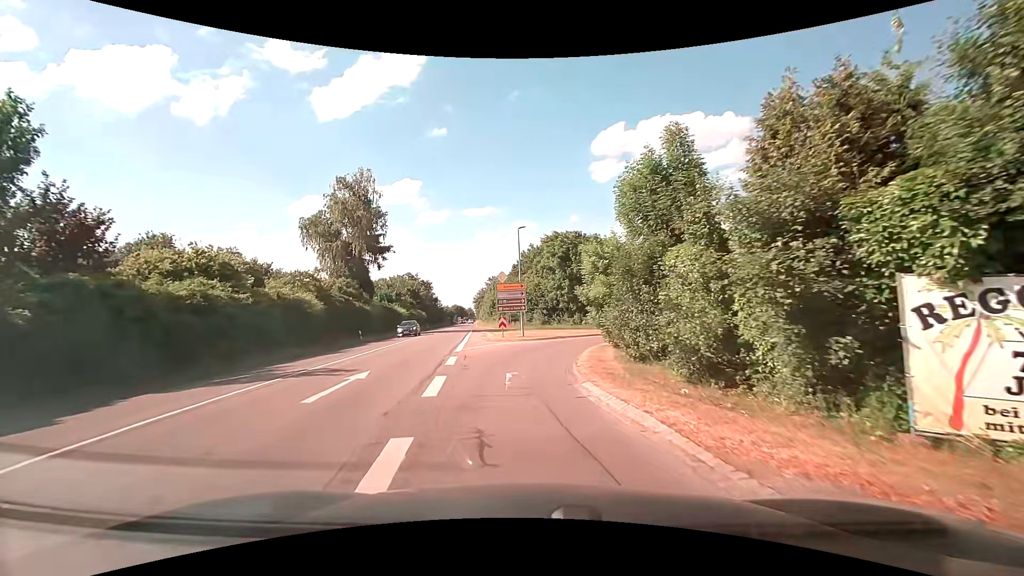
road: secondary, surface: asphalt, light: Day
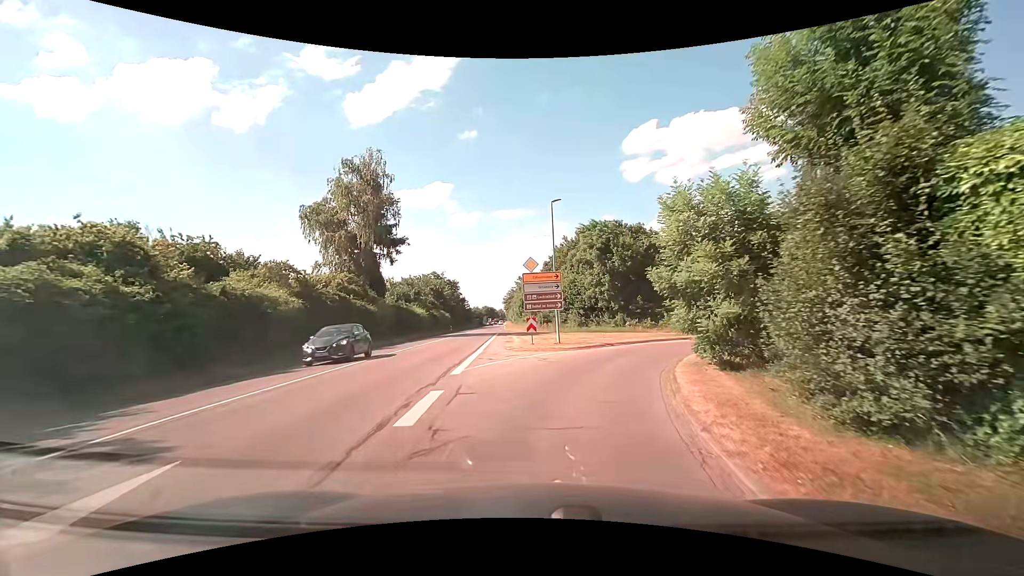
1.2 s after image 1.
(-0.4, +8.3) m; -5°
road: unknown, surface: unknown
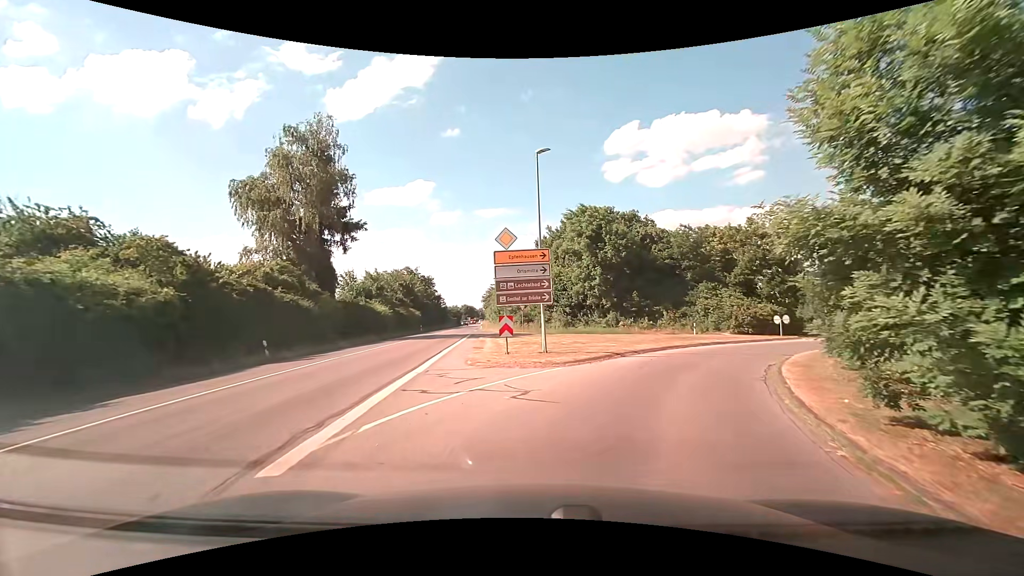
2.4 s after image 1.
(+0.1, +8.0) m; +2°
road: secondary_link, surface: asphalt
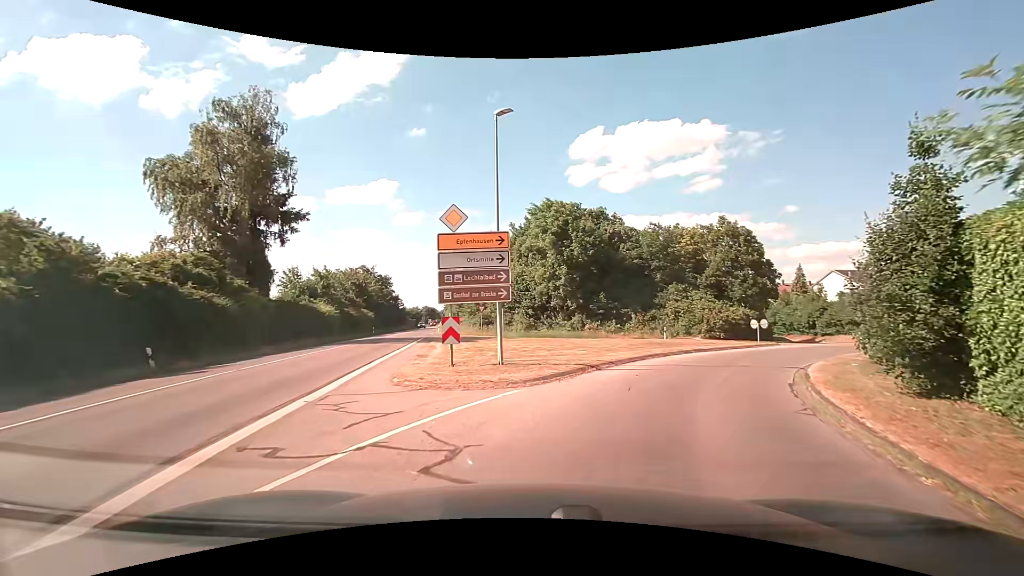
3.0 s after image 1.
(+0.1, +3.9) m; +4°
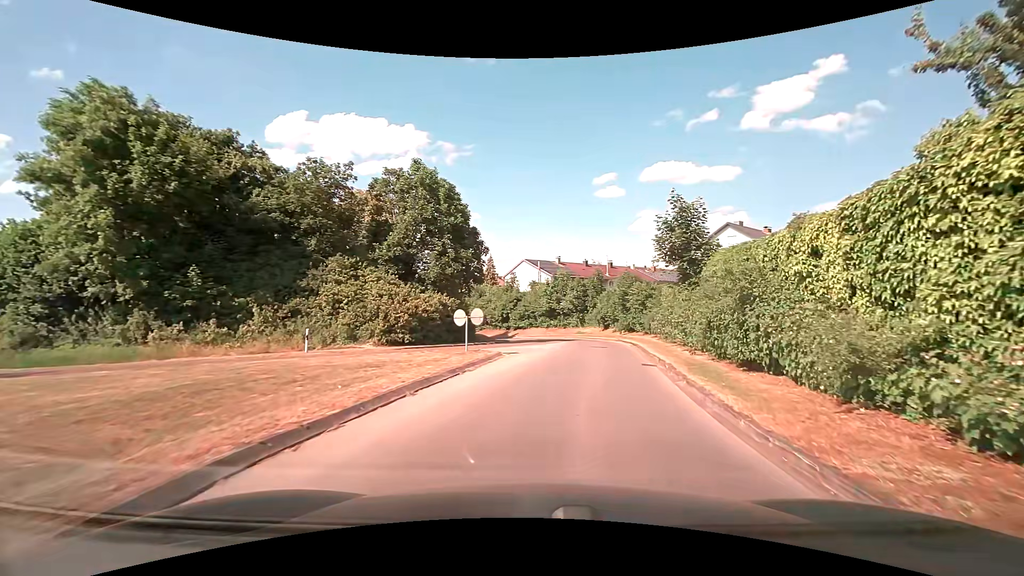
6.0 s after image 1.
(+6.1, +18.2) m; +34°
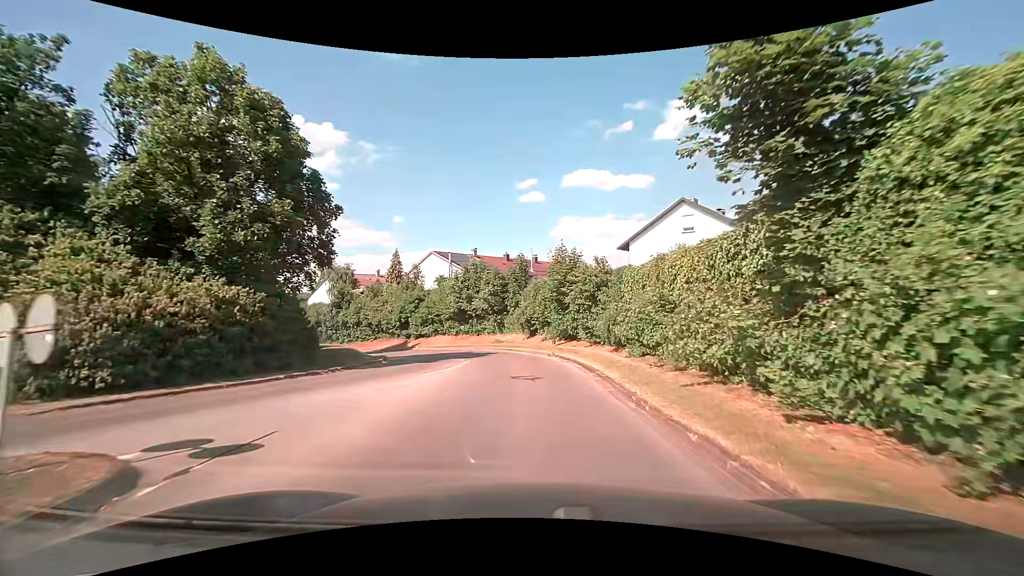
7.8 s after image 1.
(+1.3, +13.2) m; +9°
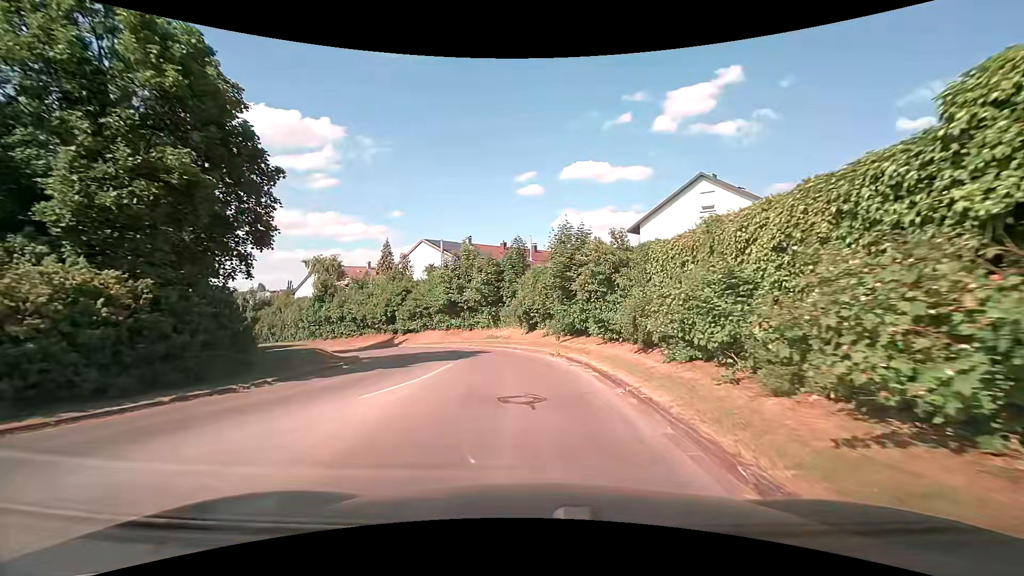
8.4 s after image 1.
(0.0, +4.7) m; 0°
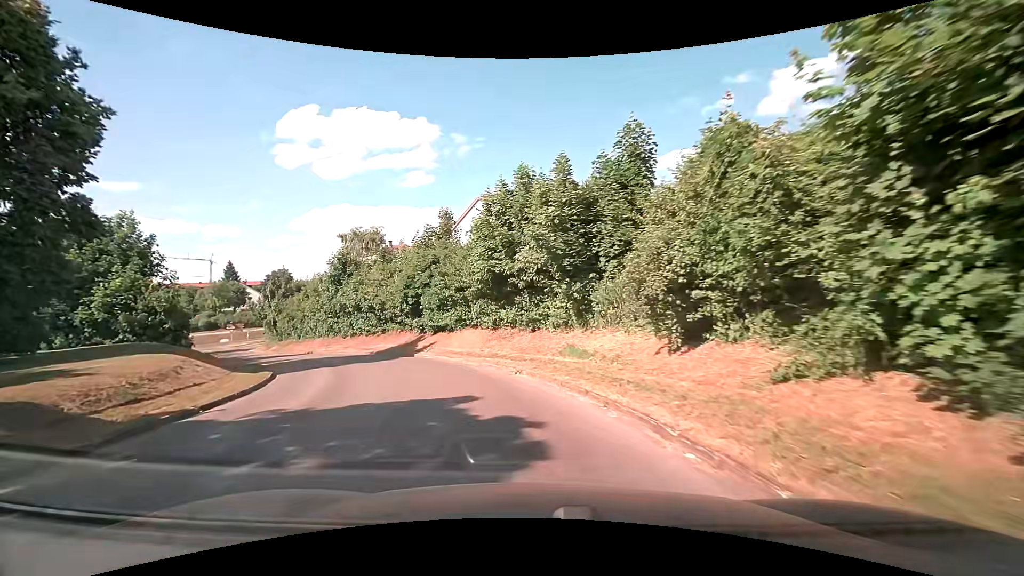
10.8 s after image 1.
(-1.0, +18.3) m; -10°
(-1, +10) (-5, +19) (-10, +28) (-16, +35) (-23, +43) (-30, +50) (-36, +58) (-40, +67) (-41, +77) (-39, +86) m
